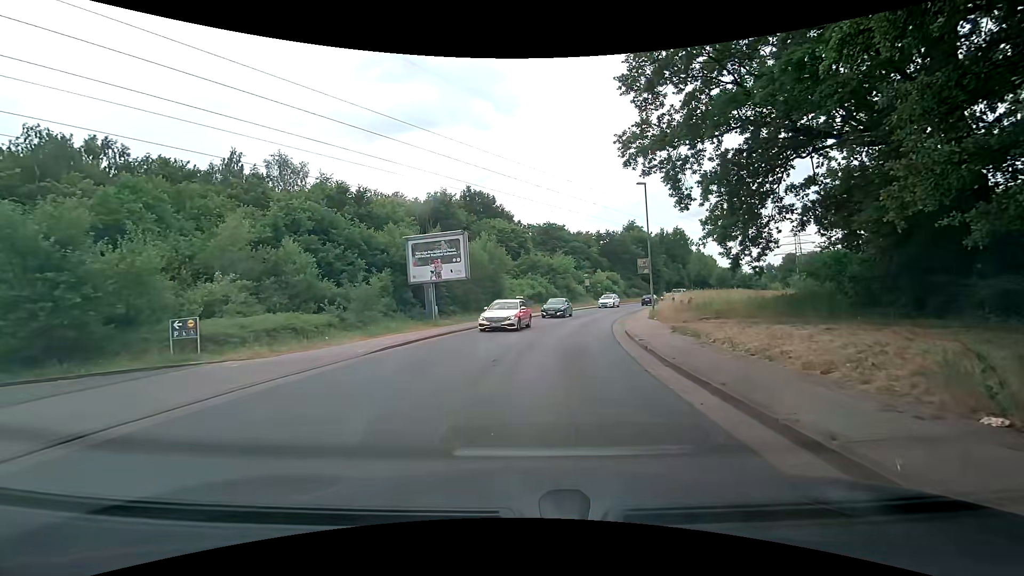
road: tertiary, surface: asphalt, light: Day
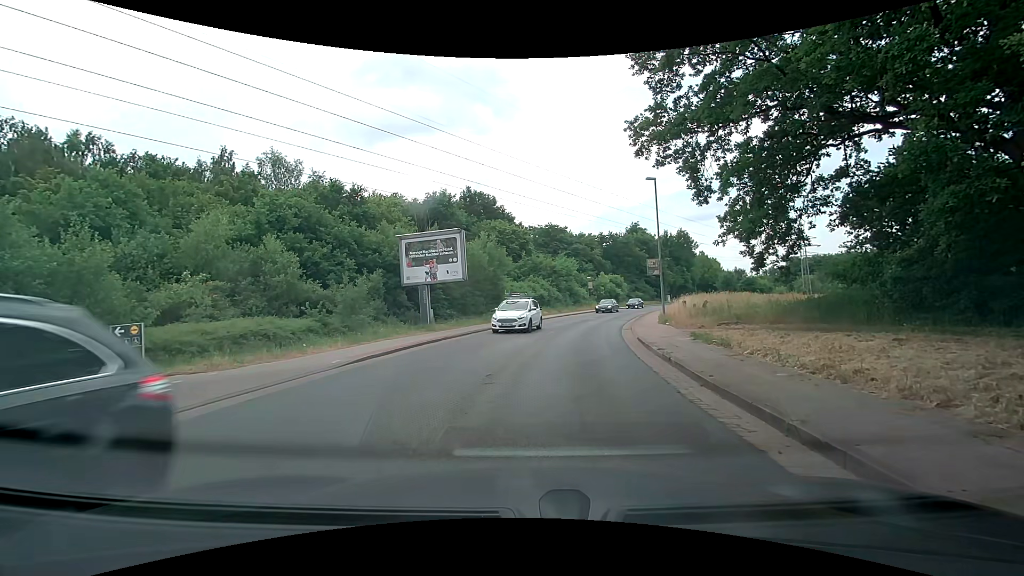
(0.0, +2.0) m; 0°
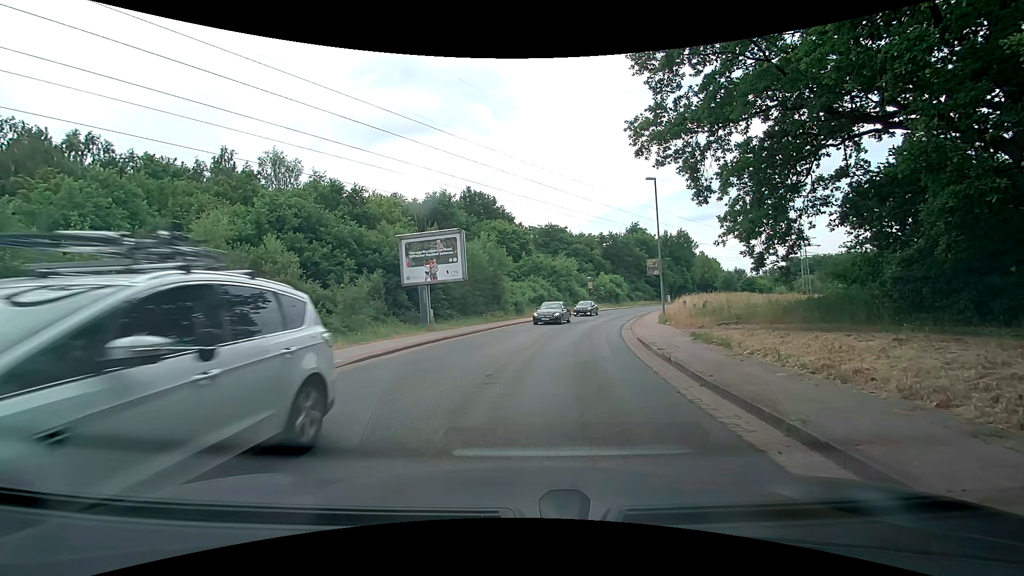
(0.0, 0.0) m; 0°
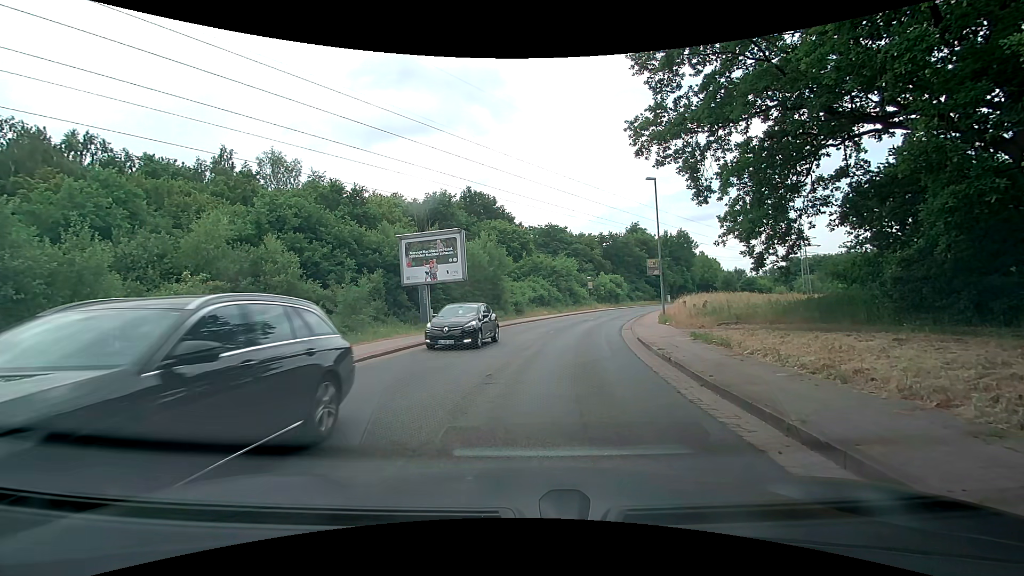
(0.0, 0.0) m; 0°
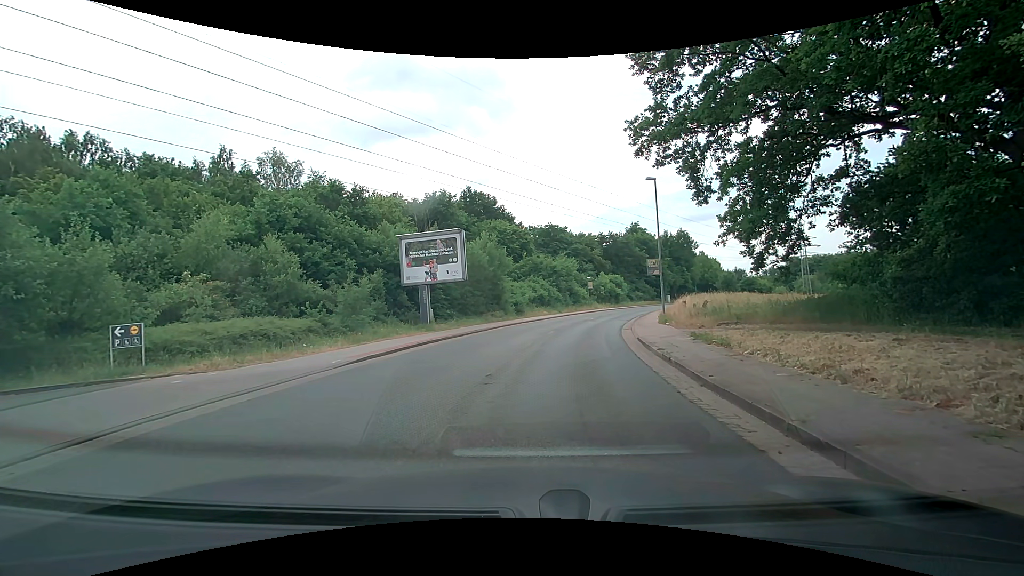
(0.0, 0.0) m; 0°
